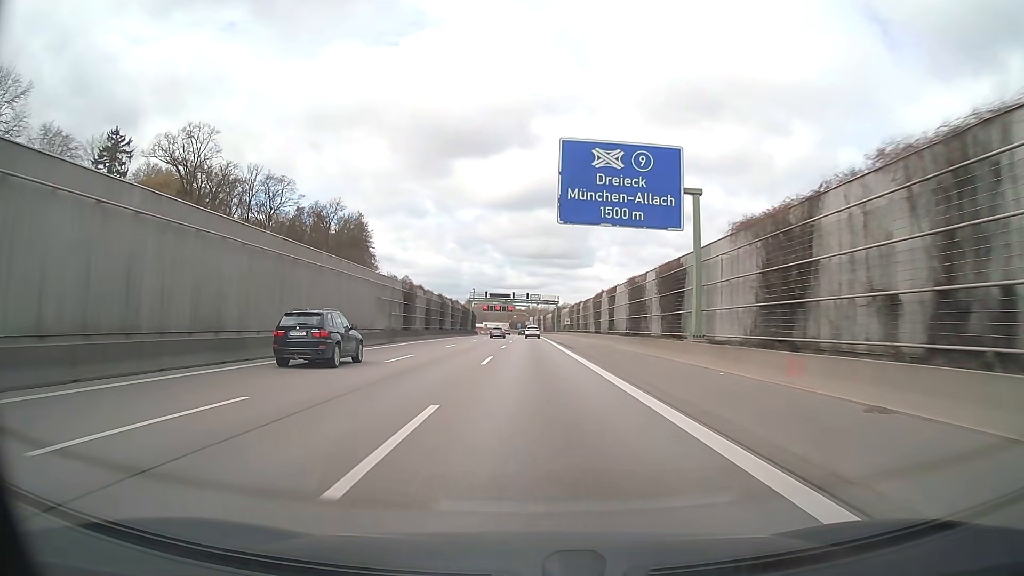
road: motorway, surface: asphalt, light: Day
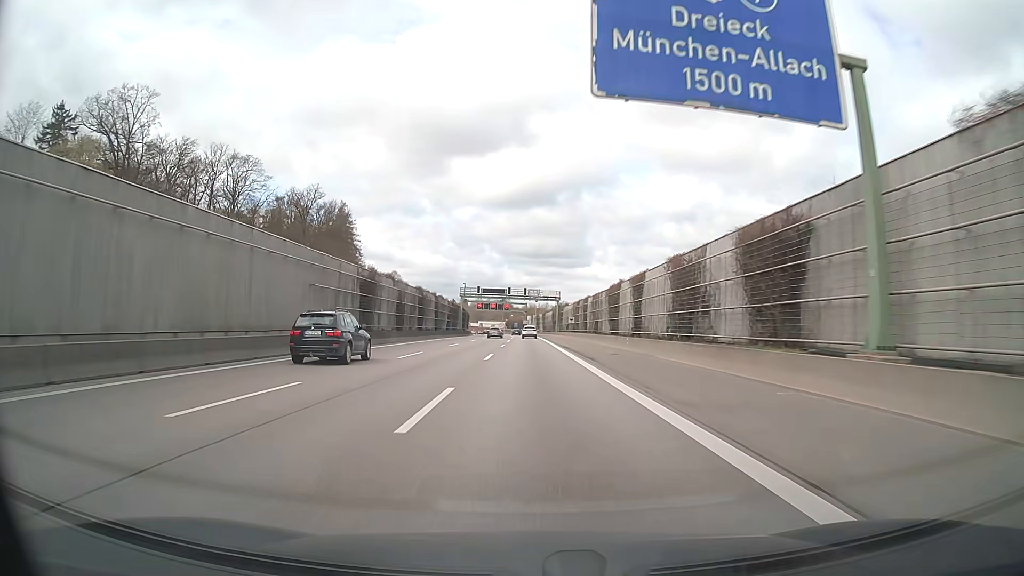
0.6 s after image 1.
(+0.1, +15.0) m; 0°
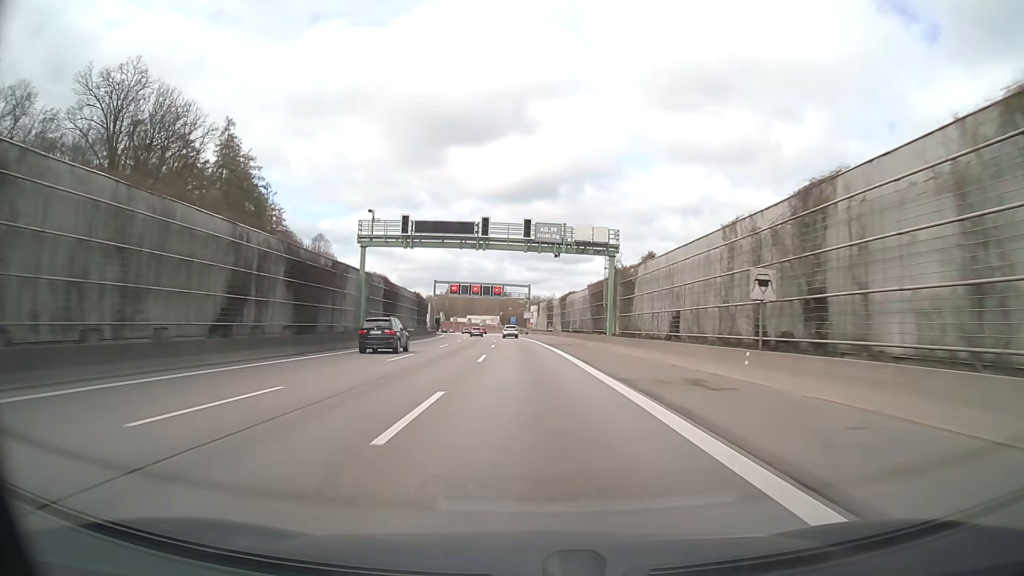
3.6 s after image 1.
(0.0, +73.0) m; 0°
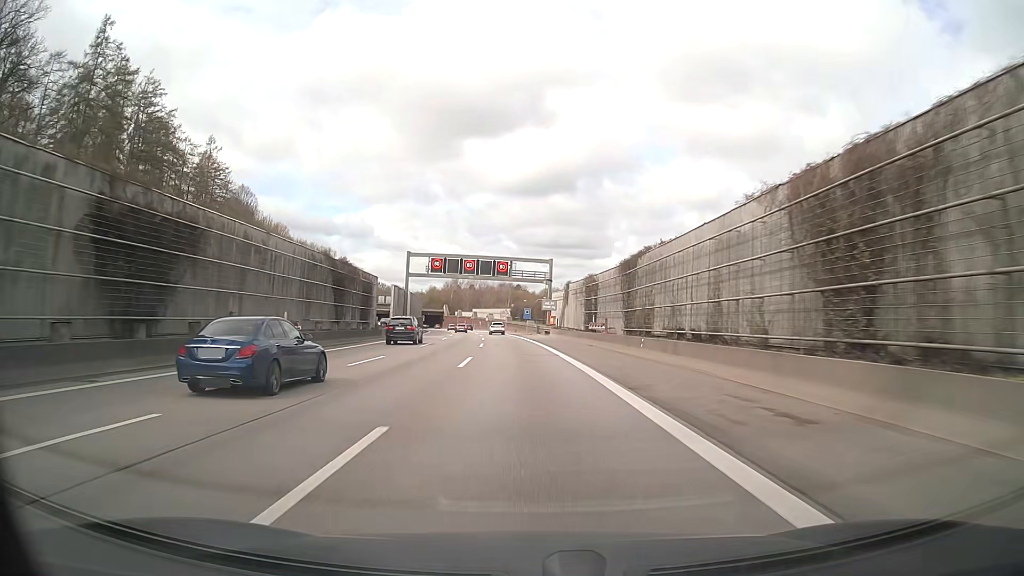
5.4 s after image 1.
(-0.4, +41.4) m; -1°
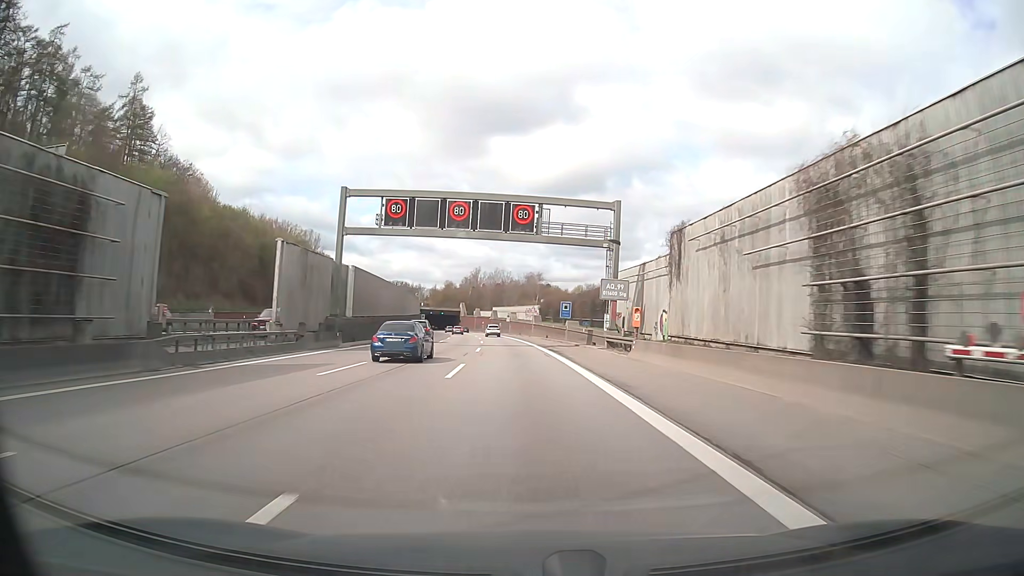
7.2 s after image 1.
(-0.8, +39.5) m; -2°
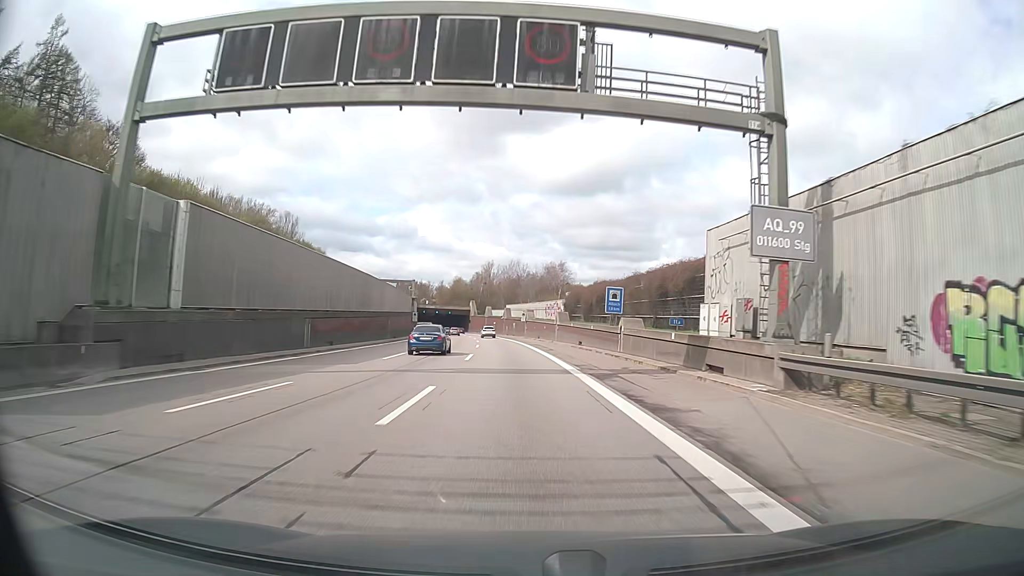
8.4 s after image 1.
(-0.3, +25.9) m; -2°
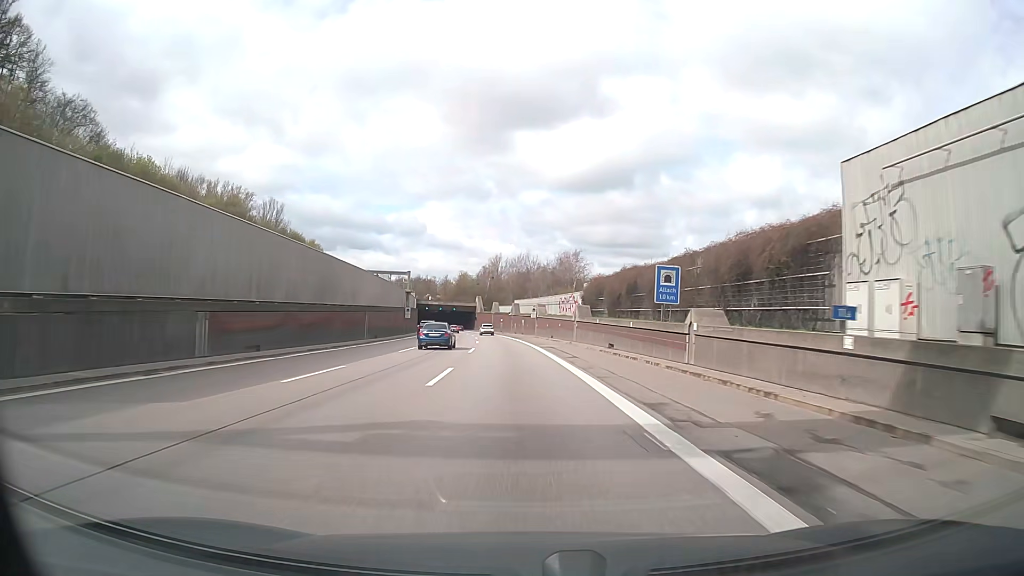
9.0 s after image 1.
(-0.1, +12.9) m; -1°
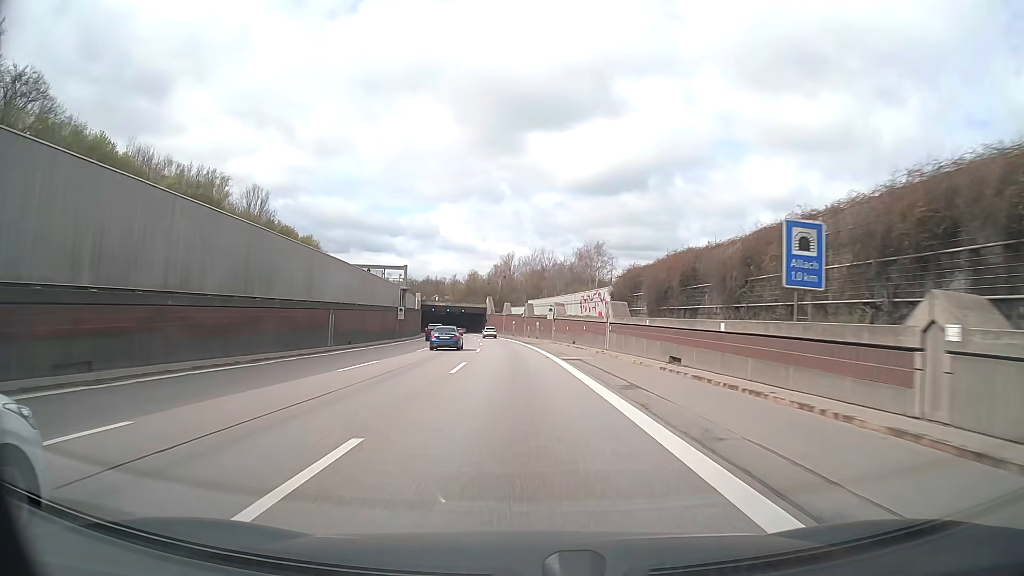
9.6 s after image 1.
(-0.1, +12.9) m; -1°
(0, +10) (0, +20) (-1, +30) (-1, +40) (-1, +50) (-2, +60) (-3, +70) (-4, +80) (-4, +90) (-6, +100) m
